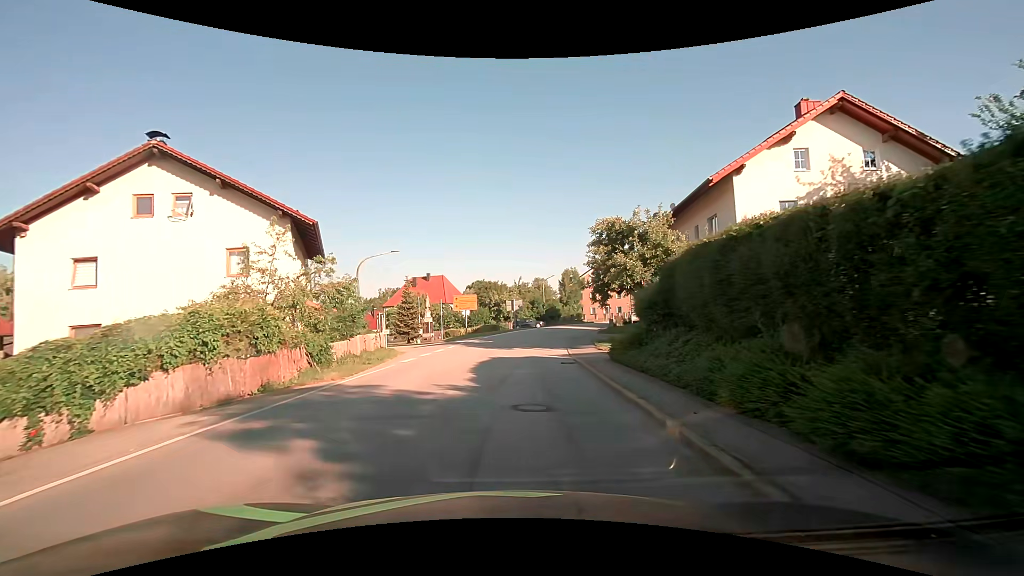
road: secondary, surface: asphalt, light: Day
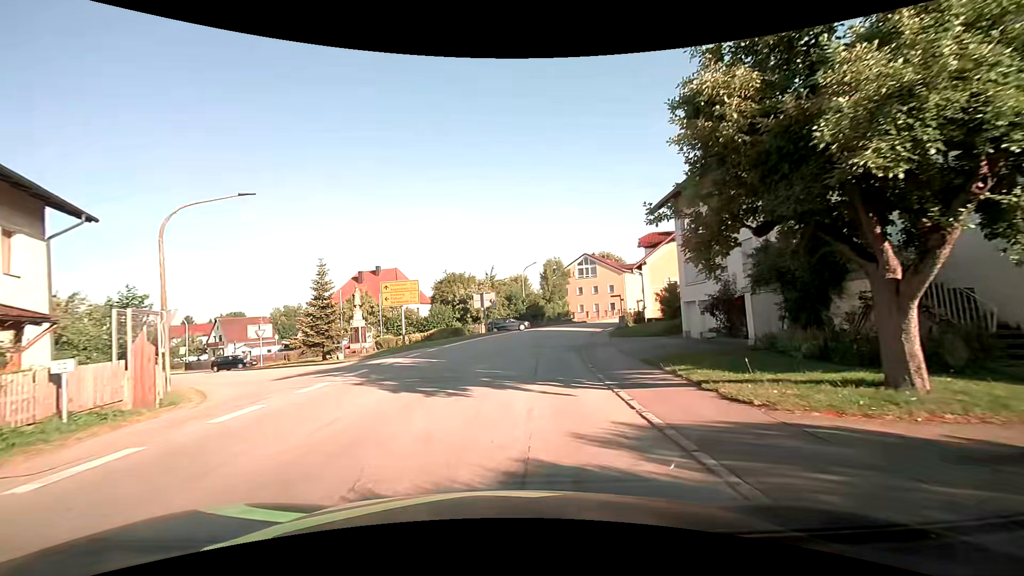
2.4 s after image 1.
(+0.5, +16.6) m; +3°
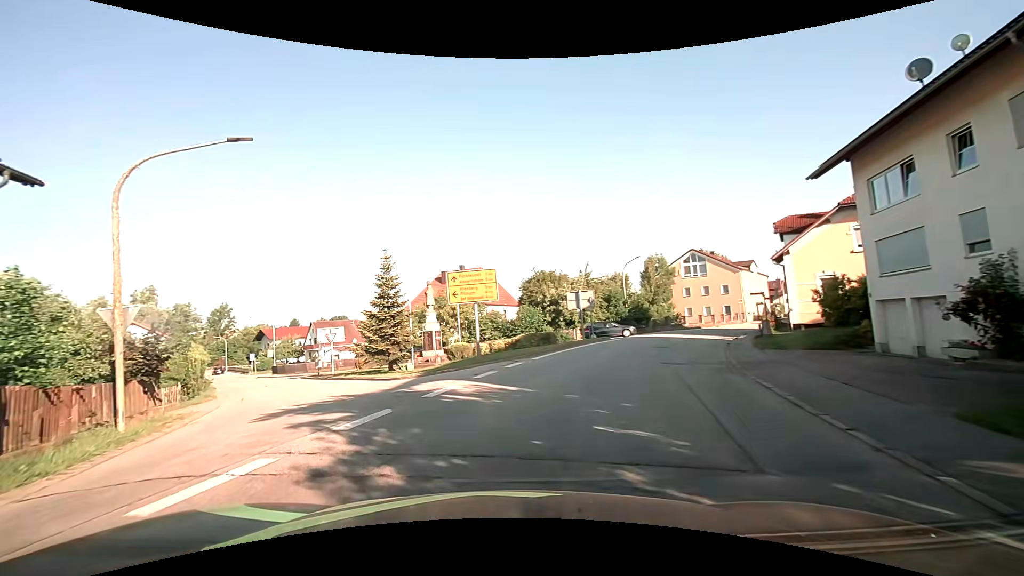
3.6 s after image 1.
(-0.5, +7.3) m; -11°
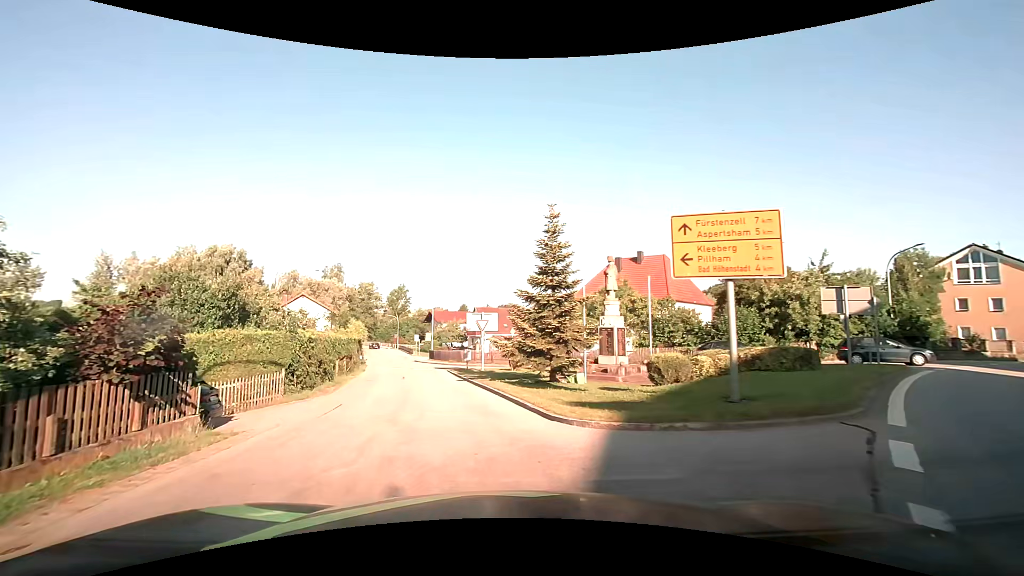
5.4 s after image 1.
(-1.7, +9.7) m; -19°
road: tertiary
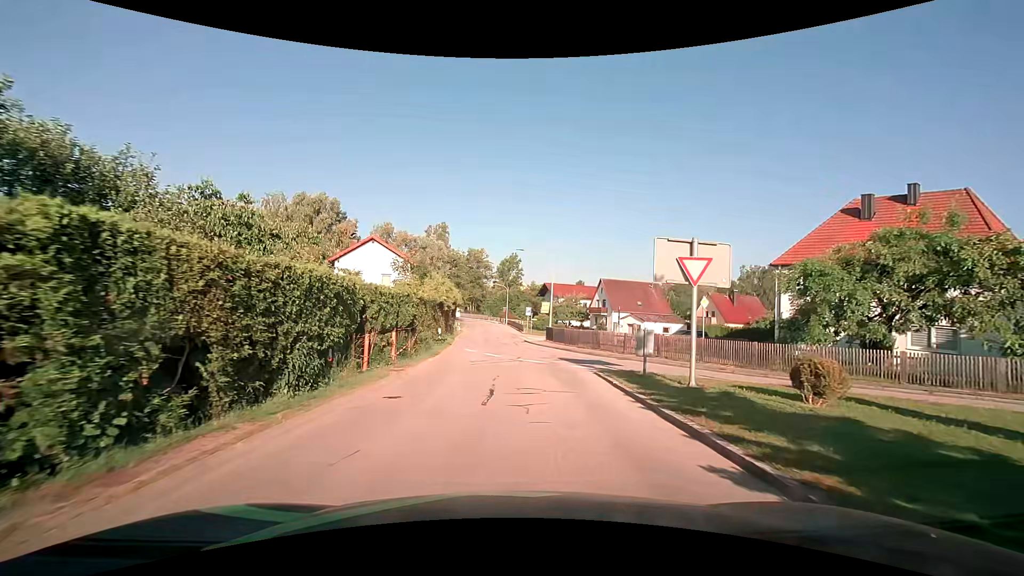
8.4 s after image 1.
(-2.6, +18.7) m; -11°
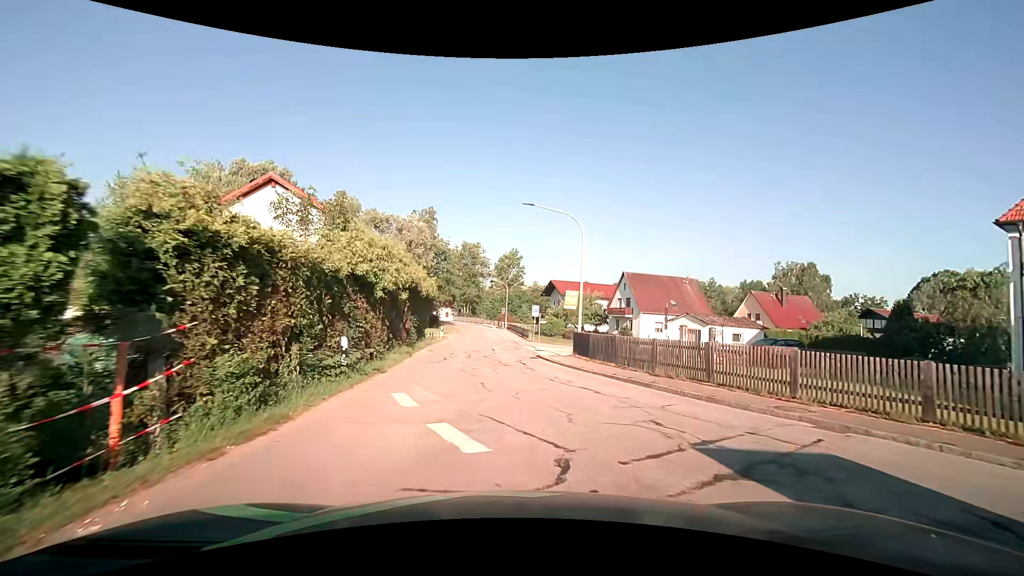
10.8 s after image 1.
(-0.1, +15.9) m; 0°
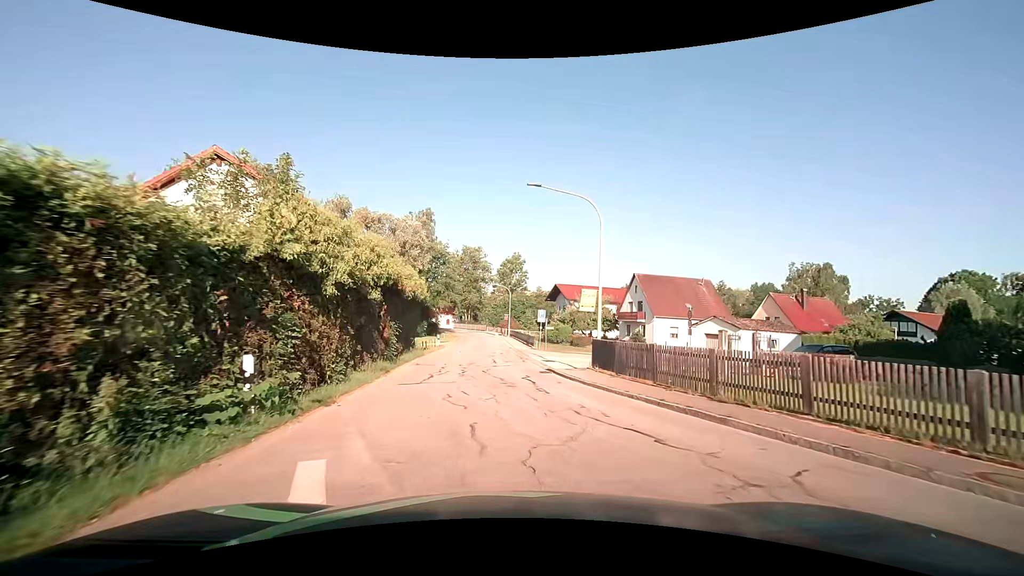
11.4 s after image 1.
(0.0, +4.3) m; 0°
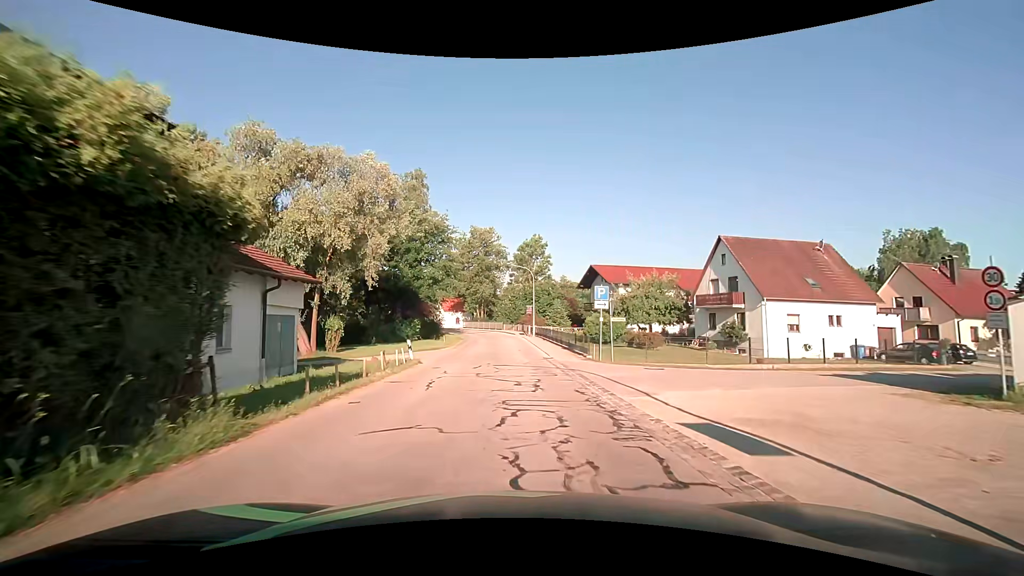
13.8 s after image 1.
(-0.5, +19.7) m; -2°
(0, +10) (0, +20) (0, +30) (-1, +40) (-1, +50) (-2, +60) (-5, +70) (-9, +79) (-13, +88) (-18, +97) m
